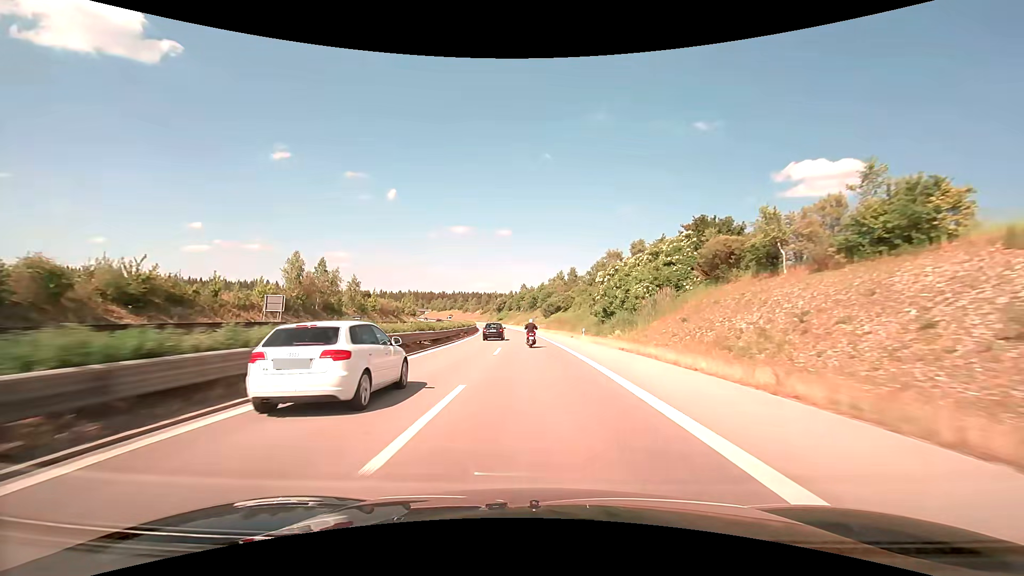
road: trunk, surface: asphalt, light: Day
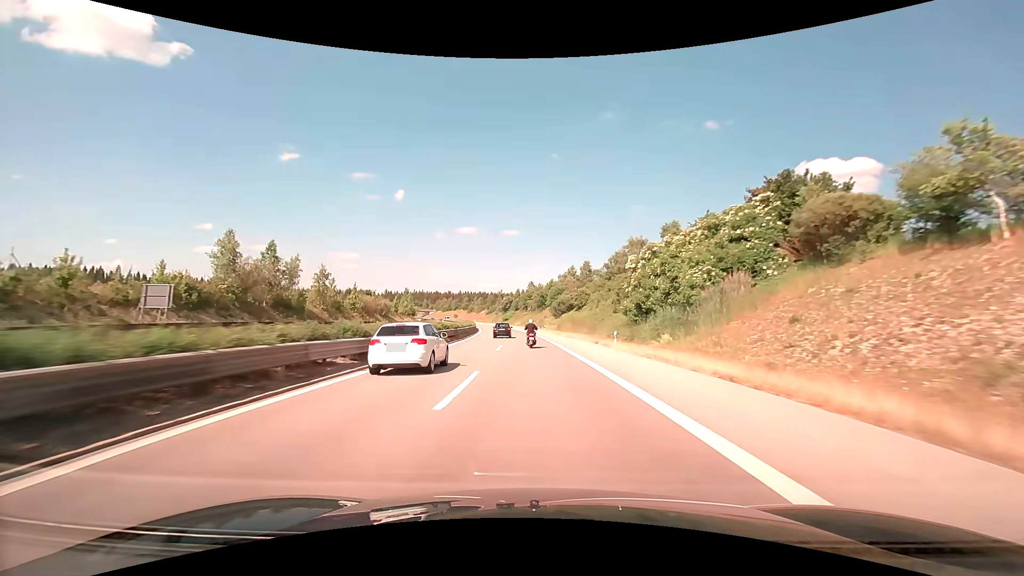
(-0.1, +14.0) m; -1°
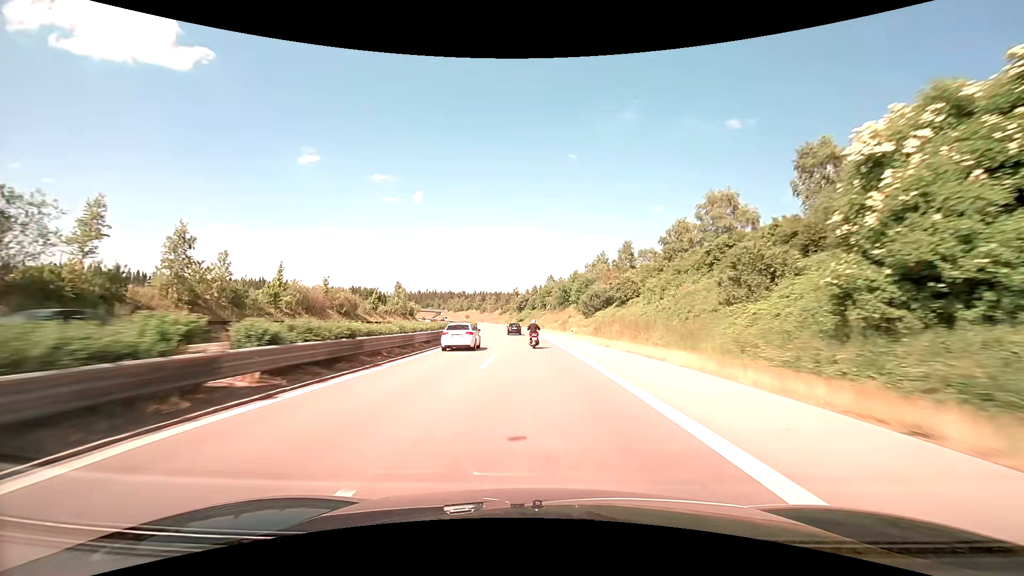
(-0.5, +28.1) m; -2°
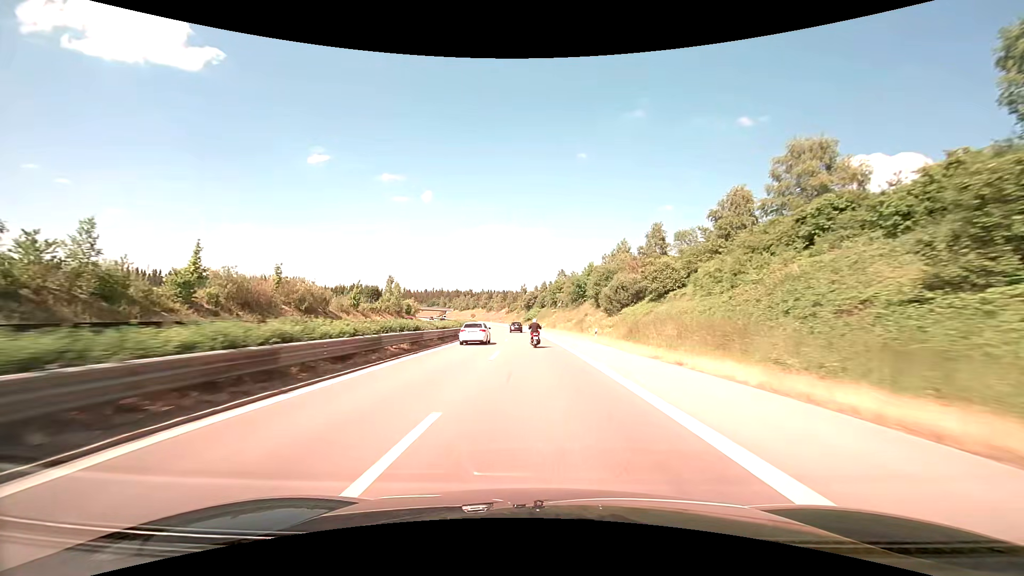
(-0.1, +14.1) m; -1°
